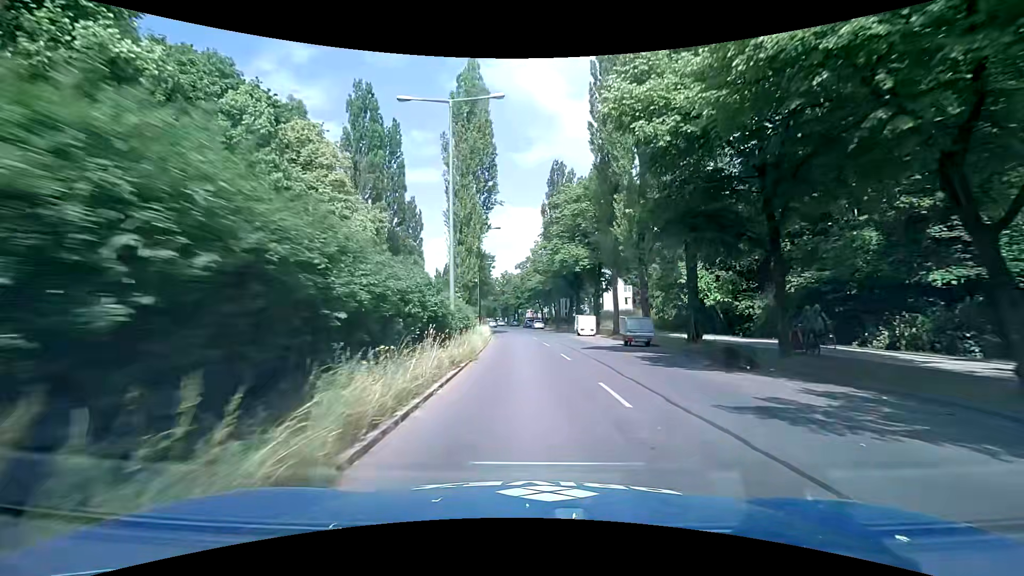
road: secondary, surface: asphalt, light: Day
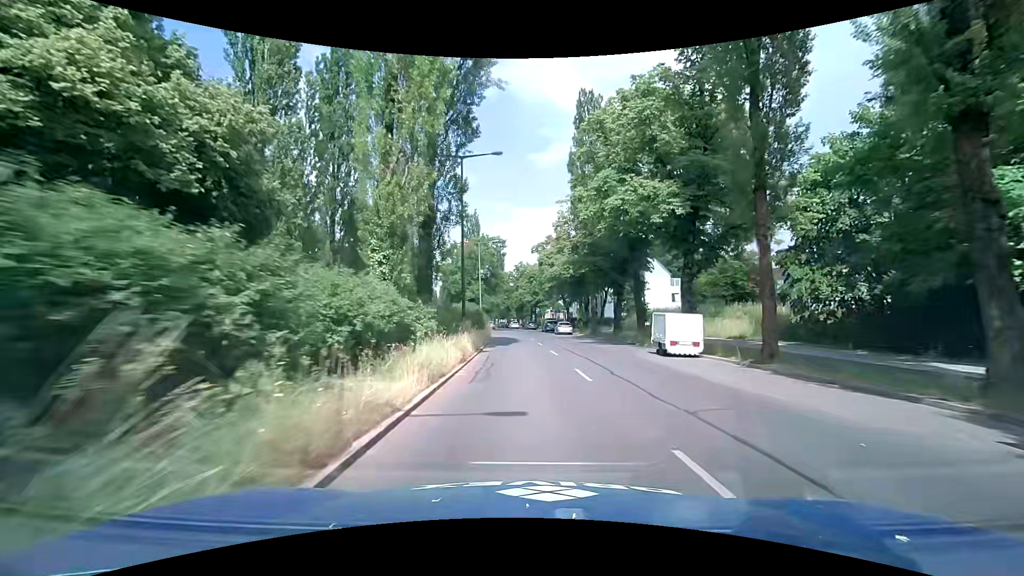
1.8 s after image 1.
(-0.4, +23.3) m; -2°
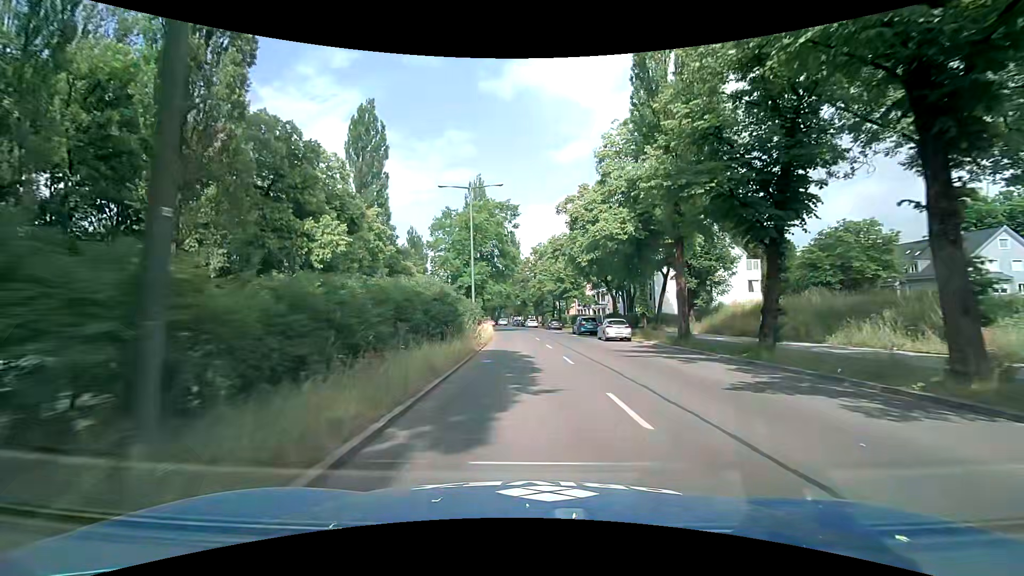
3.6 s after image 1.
(-0.4, +23.2) m; -1°
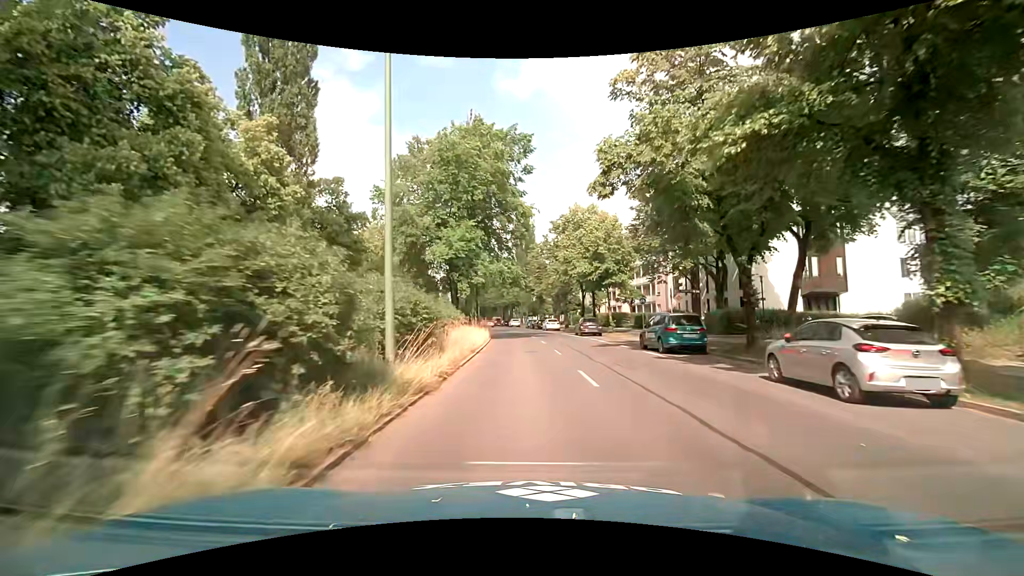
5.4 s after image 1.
(-0.5, +23.0) m; -2°
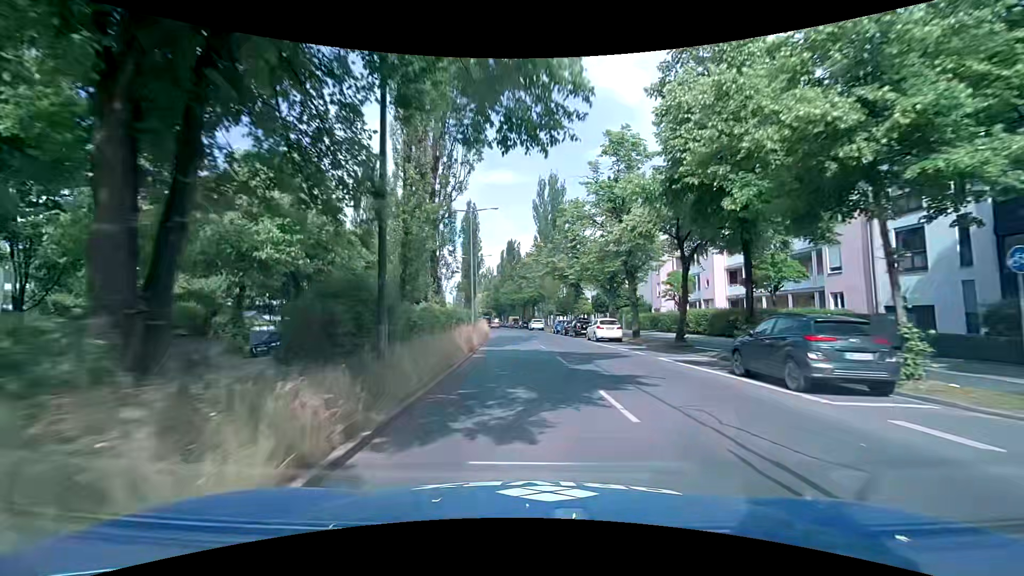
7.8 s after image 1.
(-1.1, +30.3) m; -3°
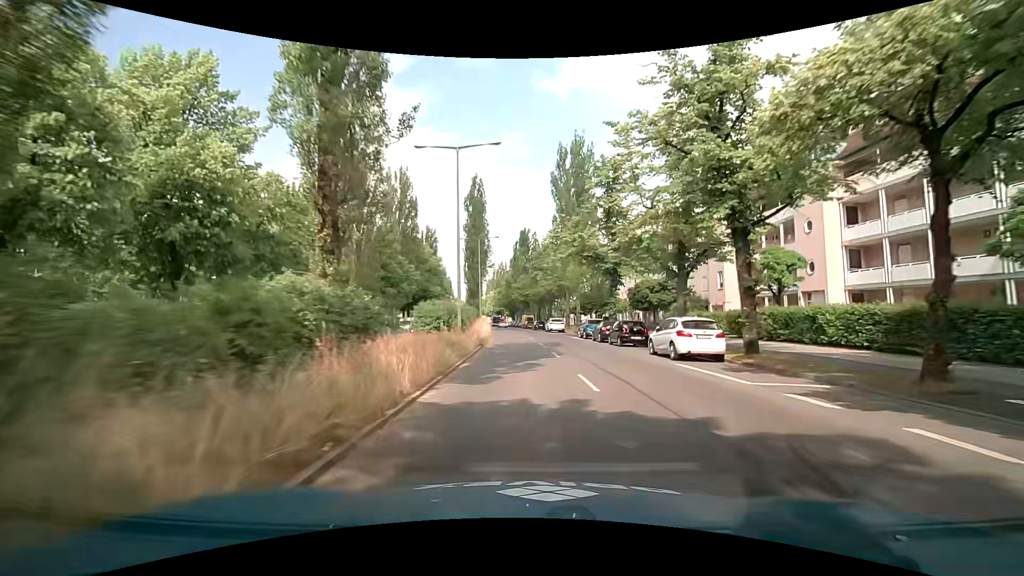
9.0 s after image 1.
(-0.3, +15.1) m; -2°
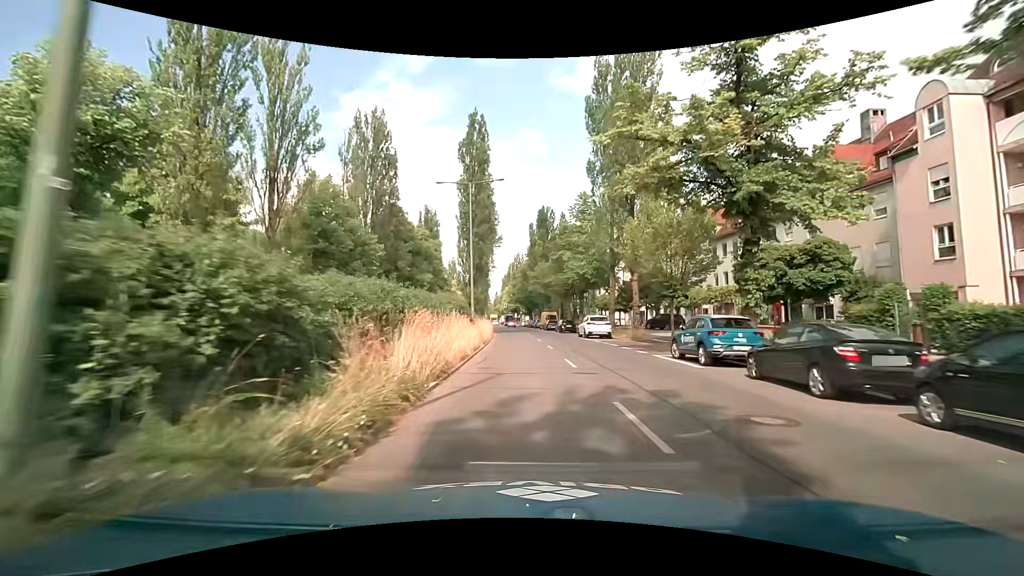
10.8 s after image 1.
(-0.4, +22.5) m; -3°
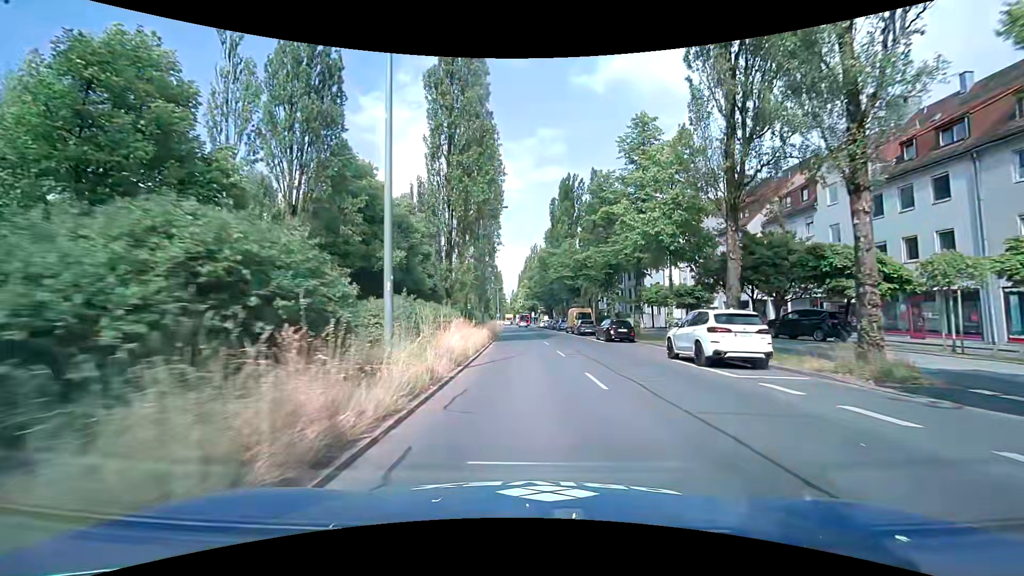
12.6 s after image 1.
(-0.1, +22.3) m; -2°
(0, +10) (0, +20) (0, +30) (-1, +40) (-1, +50) (-2, +60) (-3, +70) (-4, +80) (-5, +90) (-6, +100) m
